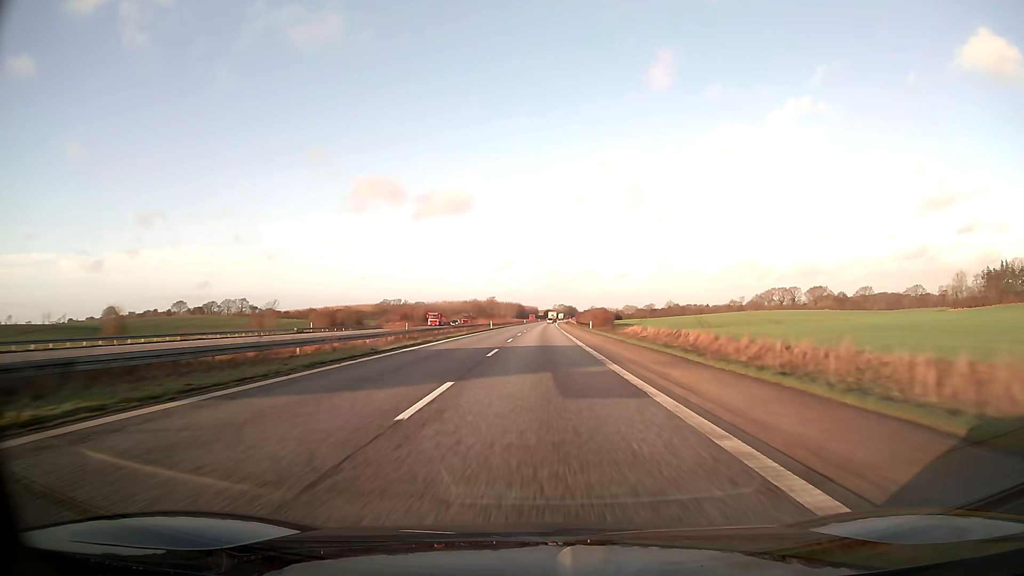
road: motorway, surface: asphalt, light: Day
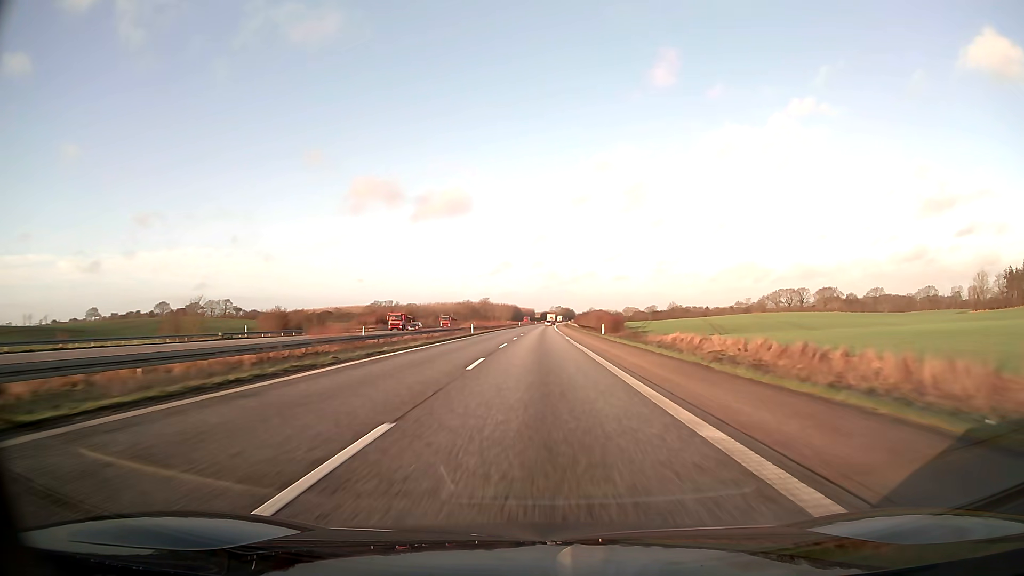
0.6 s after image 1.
(0.0, +20.6) m; 0°
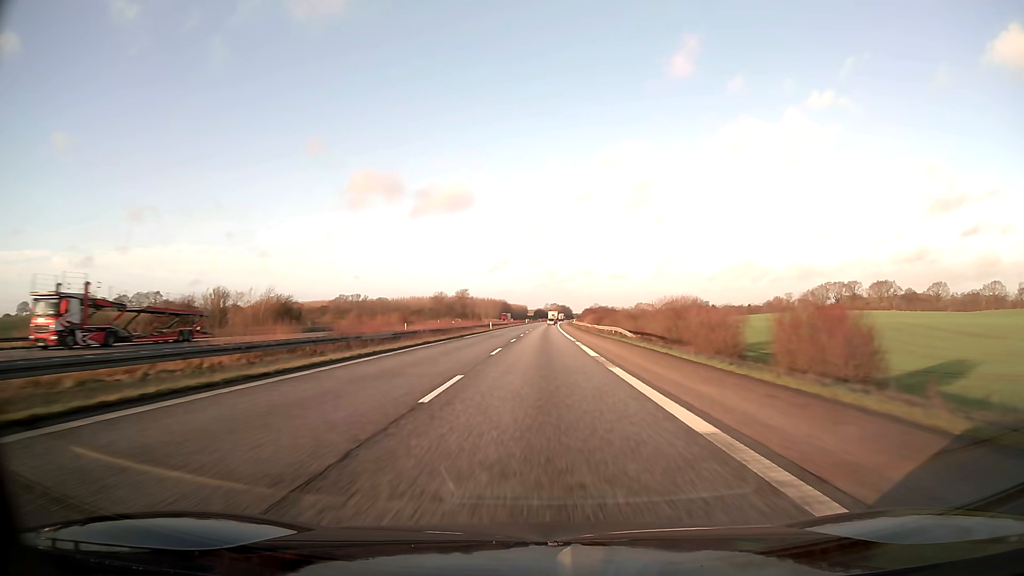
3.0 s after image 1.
(+0.5, +82.5) m; +1°
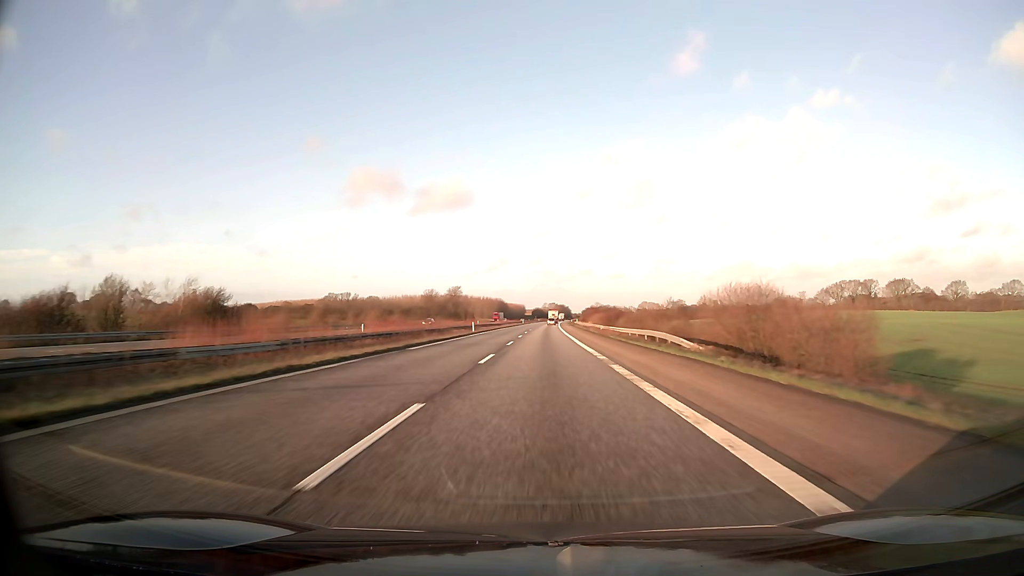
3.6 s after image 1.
(0.0, +20.6) m; 0°
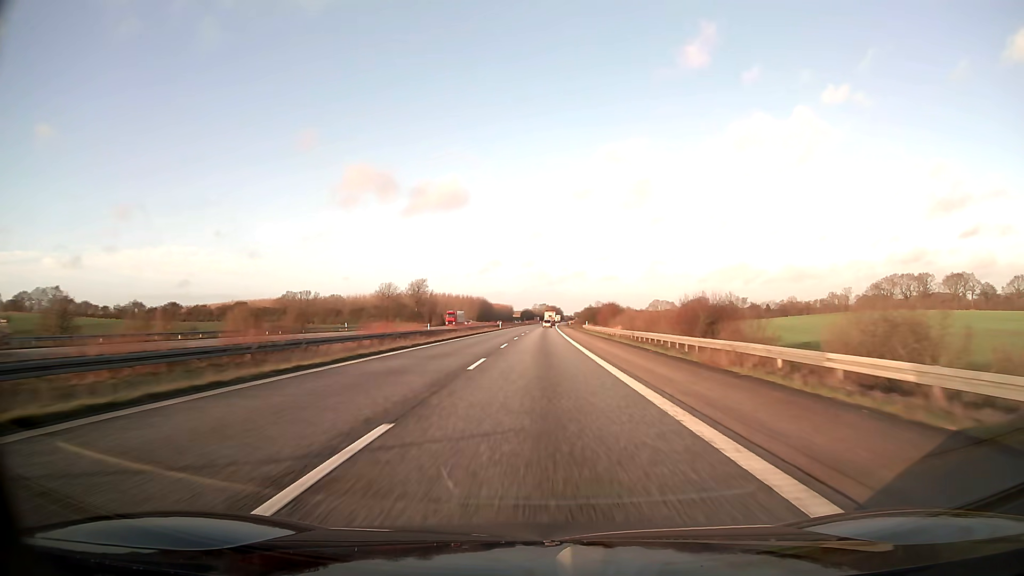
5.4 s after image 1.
(+0.5, +61.9) m; +1°
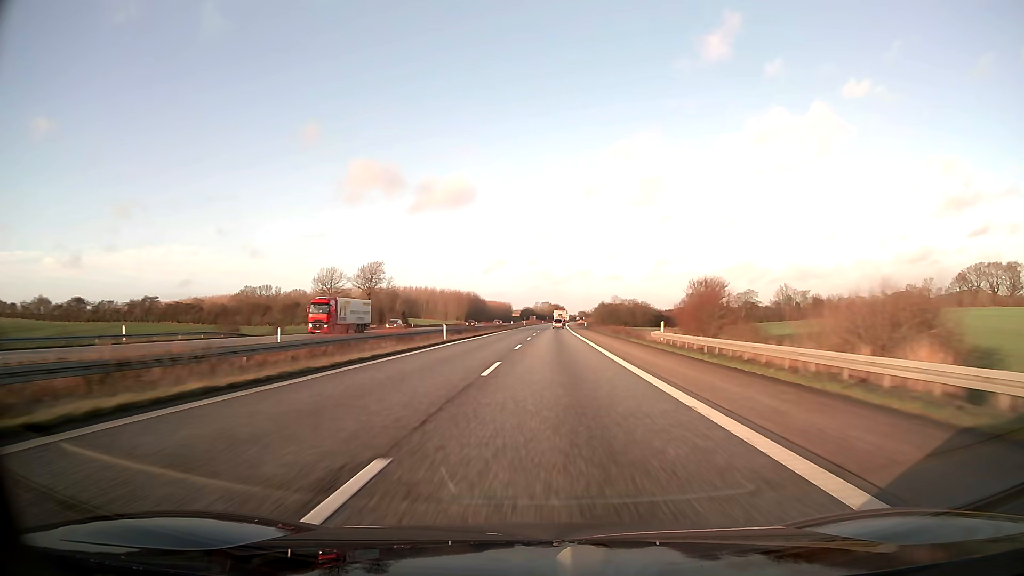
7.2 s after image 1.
(0.0, +61.9) m; 0°
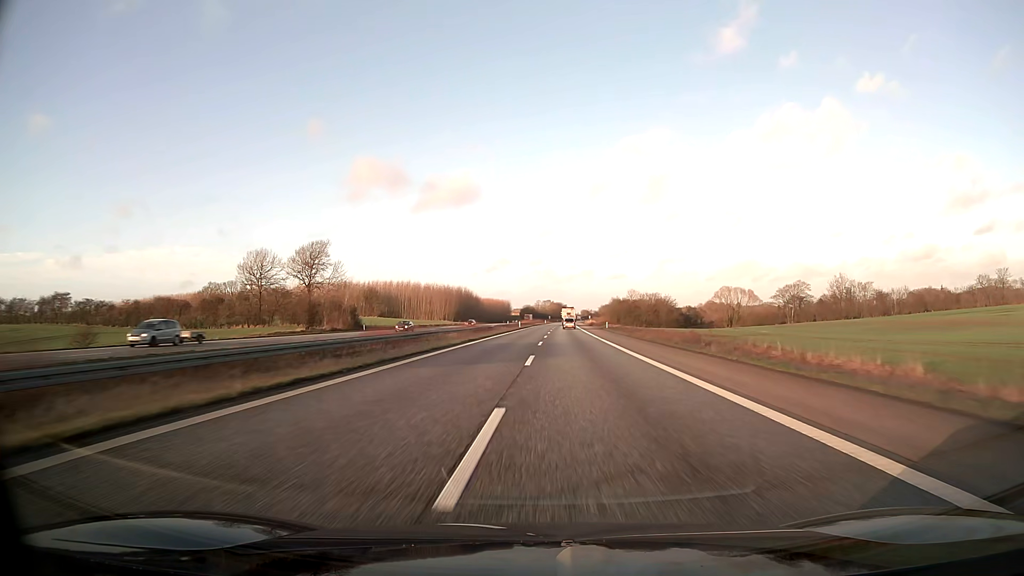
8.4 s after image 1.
(-0.1, +41.2) m; 0°
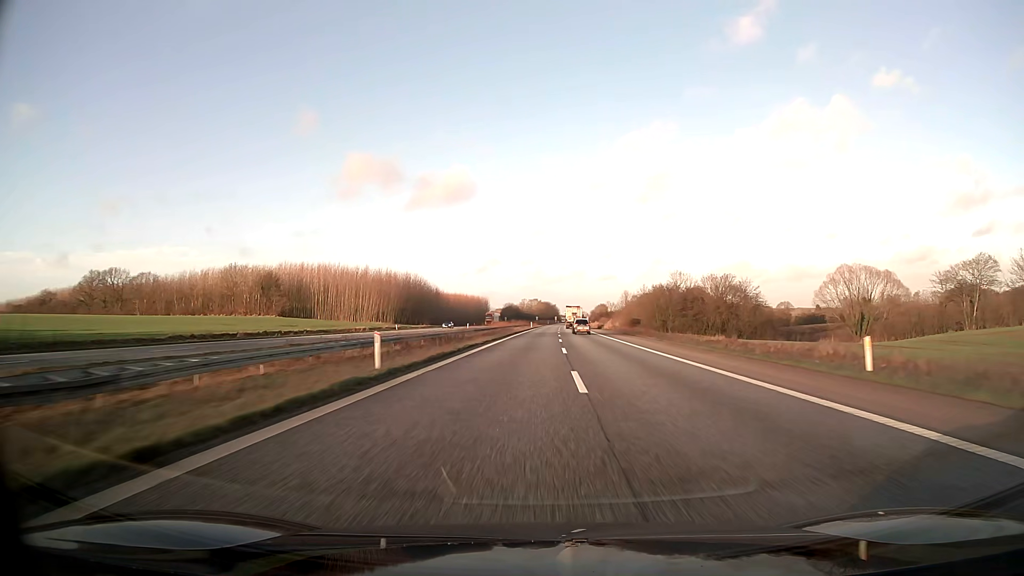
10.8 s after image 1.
(+0.8, +82.4) m; +1°
(0, +10) (0, +20) (0, +30) (0, +40) (0, +50) (0, +60) (+1, +70) (+1, +80) (+1, +90) (+1, +100) m
